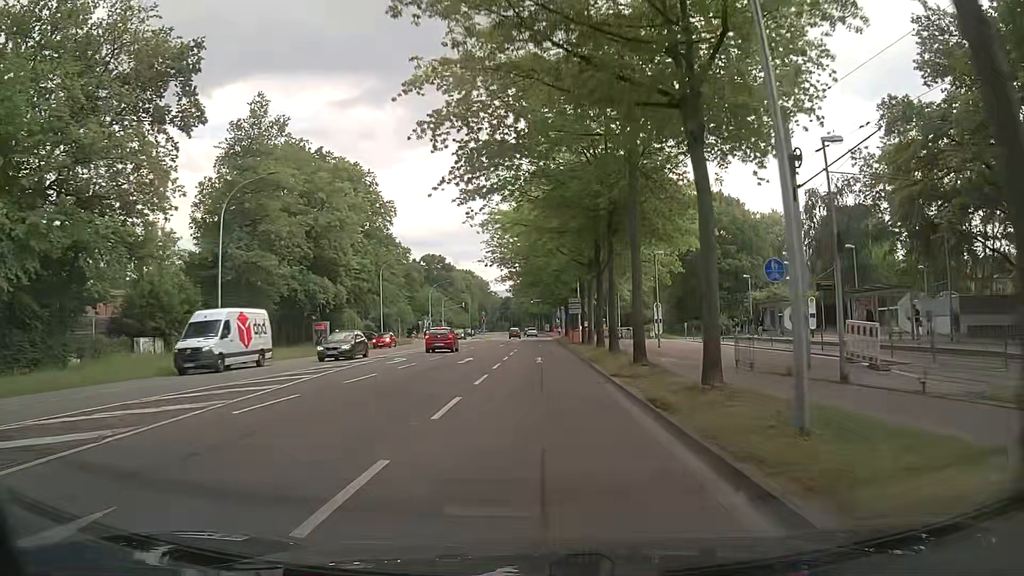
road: secondary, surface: asphalt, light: Day
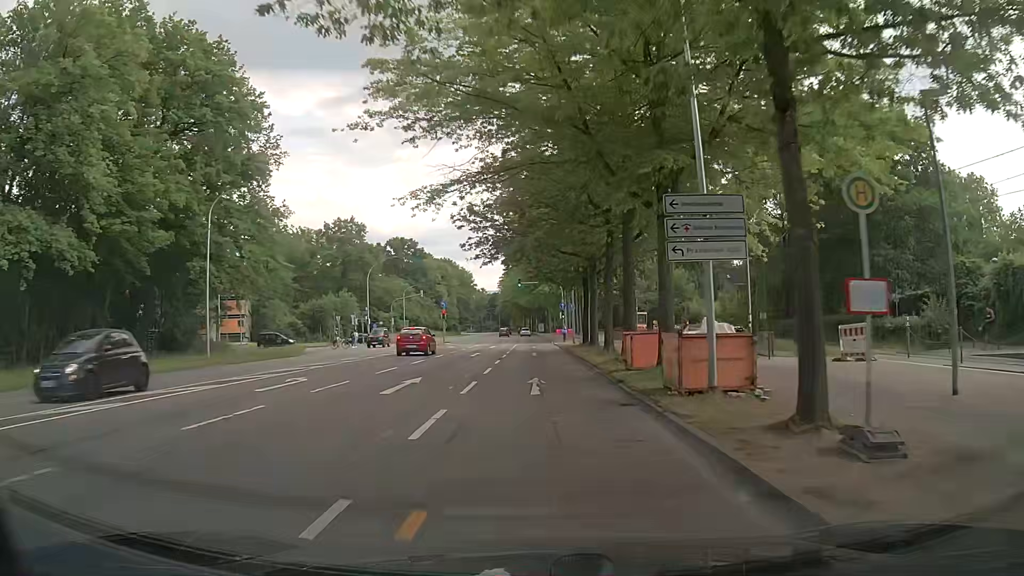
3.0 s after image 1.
(+0.1, +38.9) m; 0°
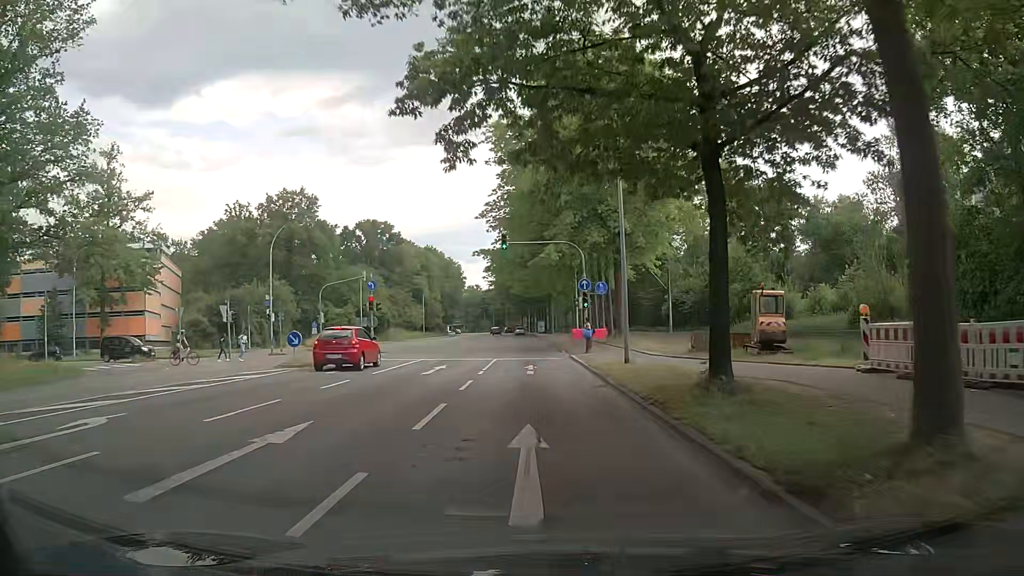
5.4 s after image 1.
(+0.1, +29.0) m; 0°
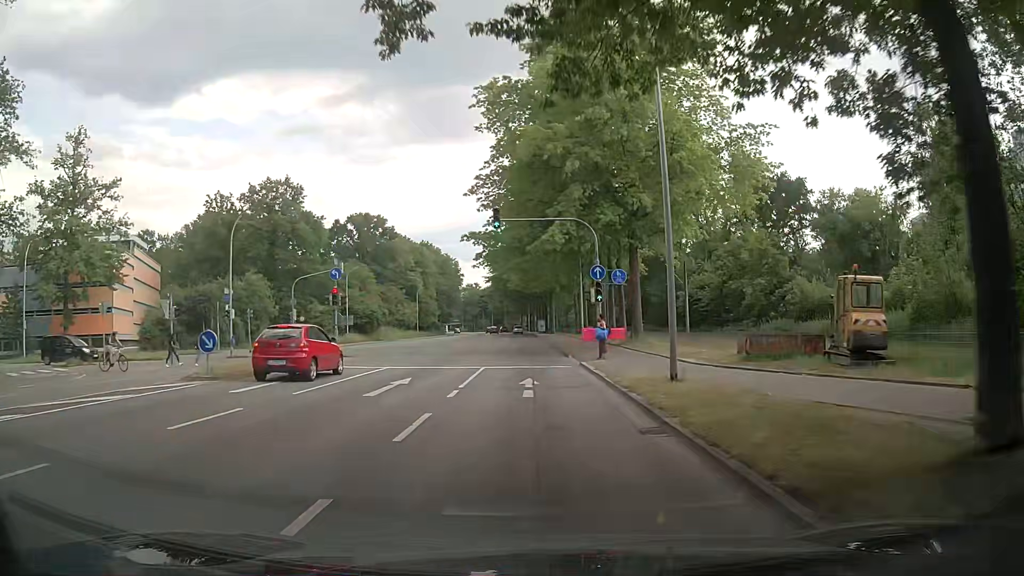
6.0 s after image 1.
(0.0, +7.0) m; 0°
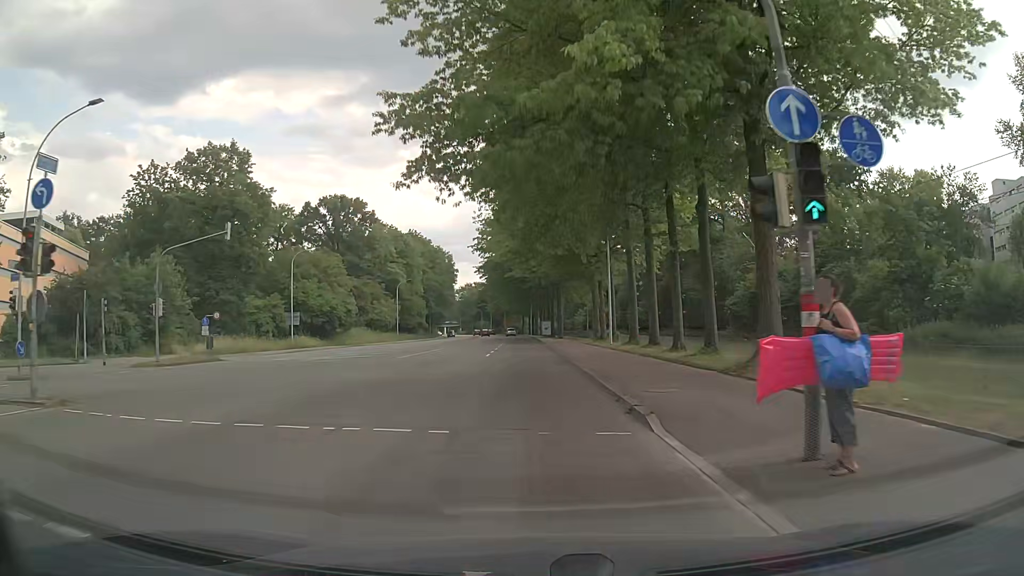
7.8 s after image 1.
(-0.1, +20.6) m; 0°
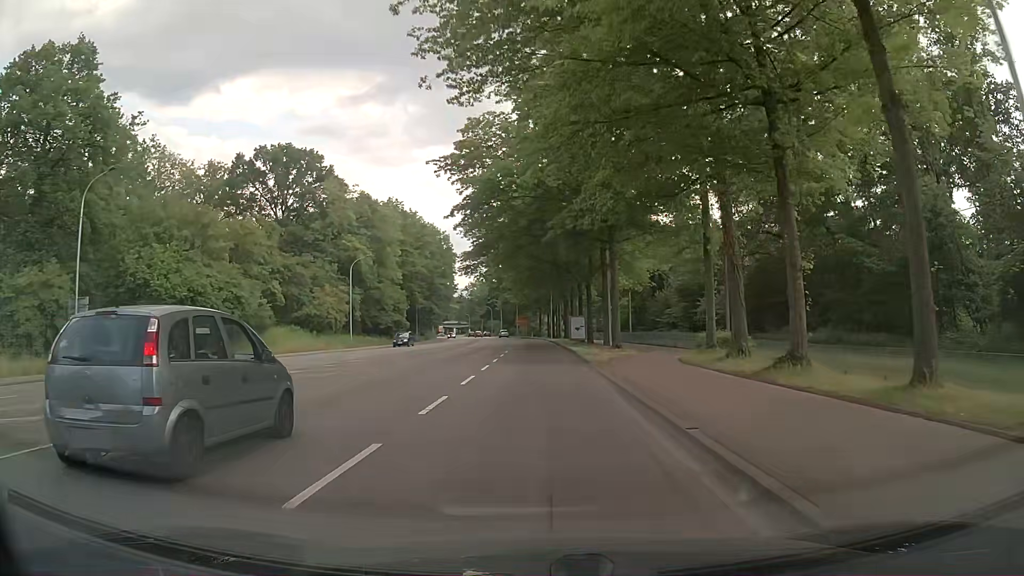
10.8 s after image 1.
(-0.4, +35.3) m; -1°
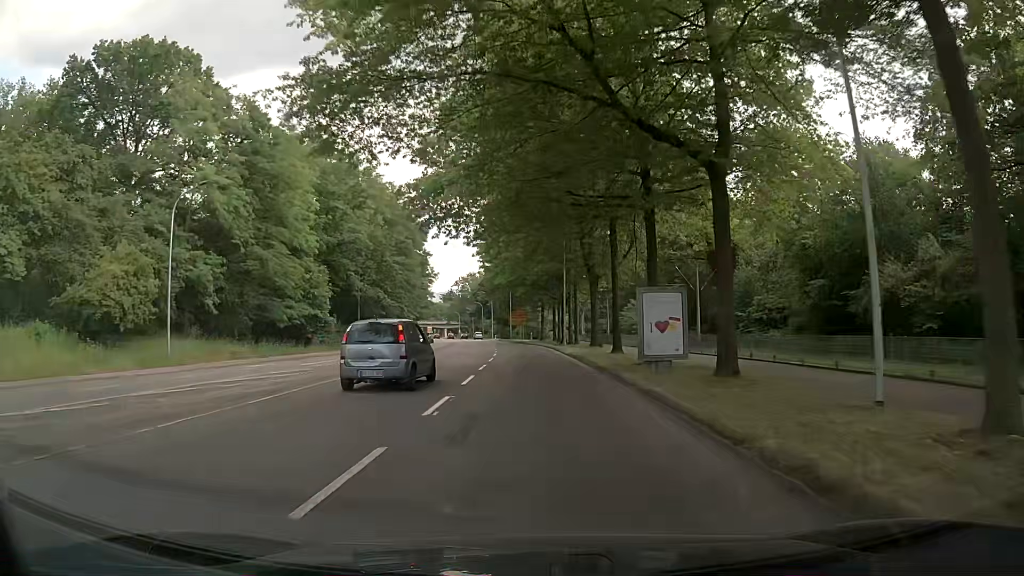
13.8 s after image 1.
(-0.3, +36.5) m; 0°
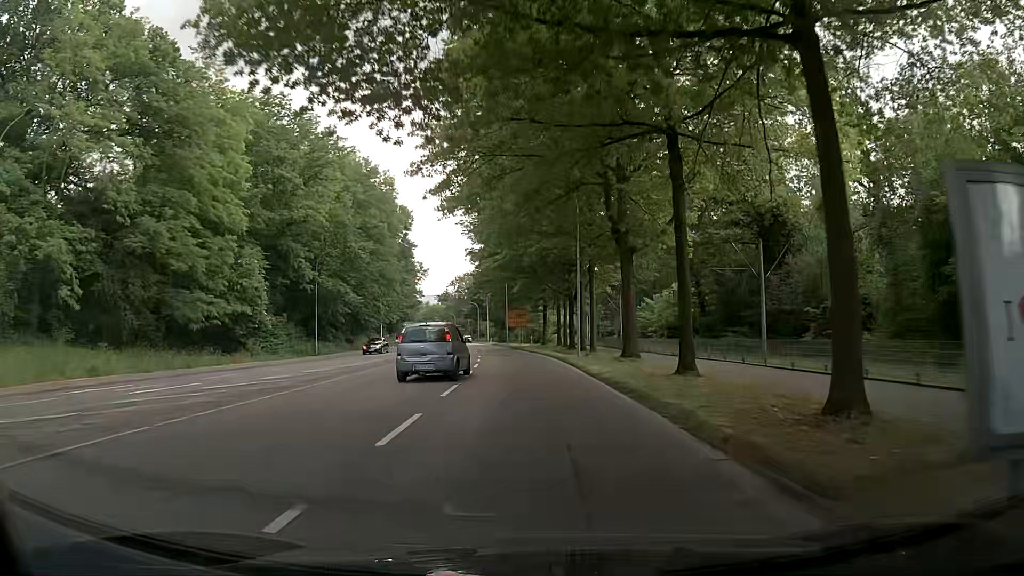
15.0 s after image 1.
(-0.1, +14.9) m; 0°
(0, +10) (0, +20) (-1, +30) (-1, +40) (-2, +50) (-3, +60) (-5, +70) (-6, +80) (-7, +90) (-8, +100) m
